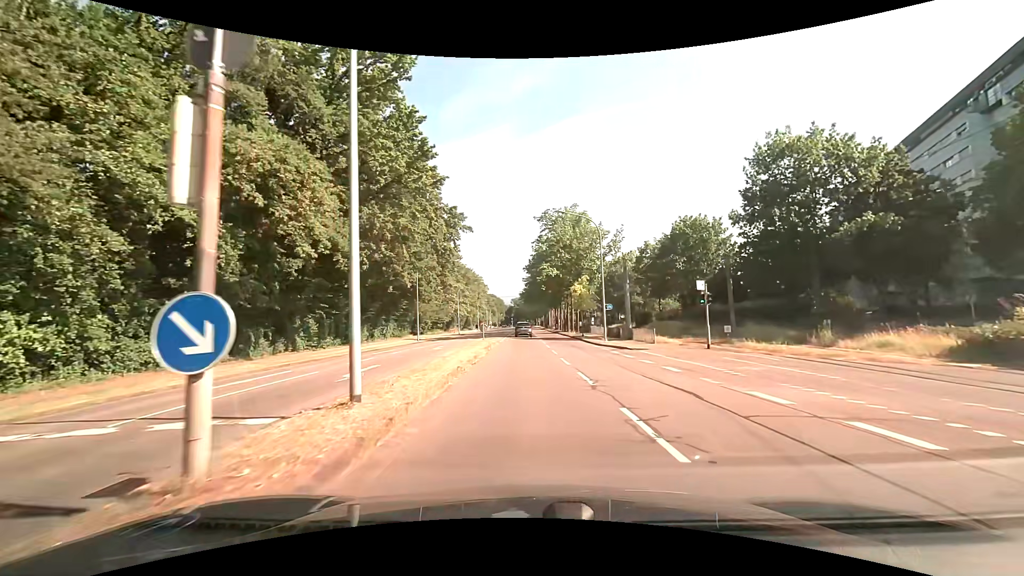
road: secondary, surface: asphalt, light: Day
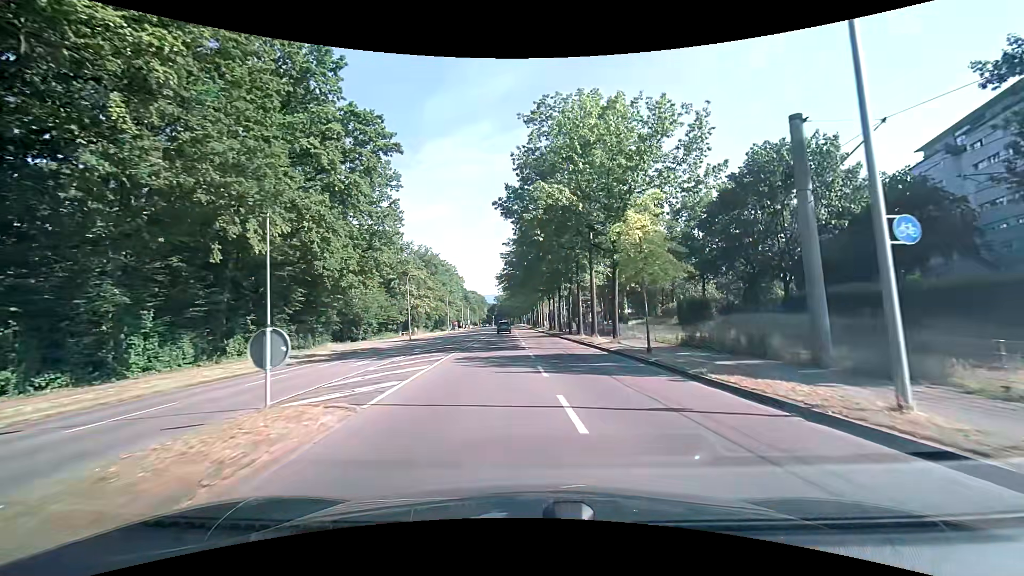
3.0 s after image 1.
(+0.2, +29.3) m; +1°
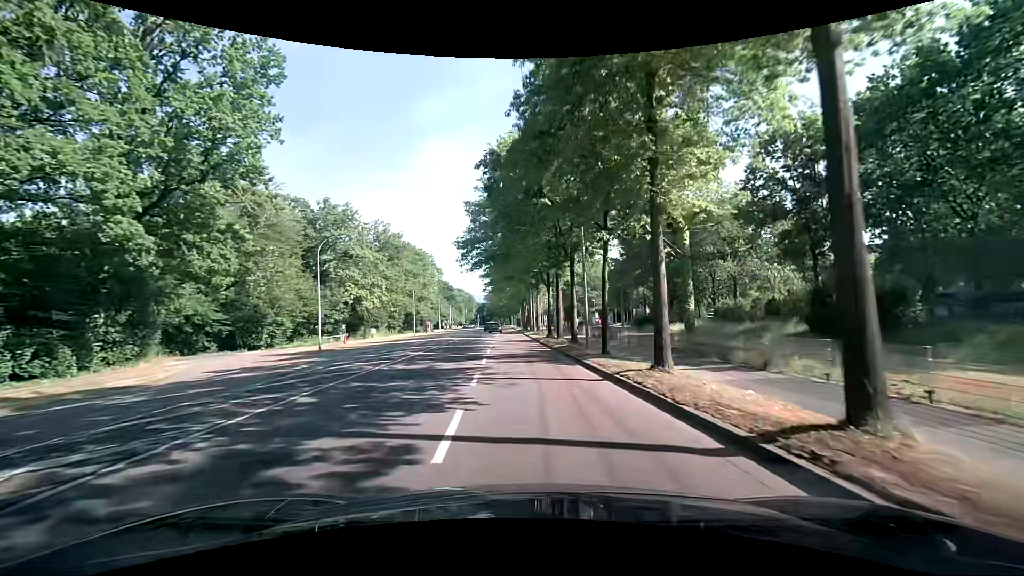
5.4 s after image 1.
(+0.6, +25.1) m; +1°
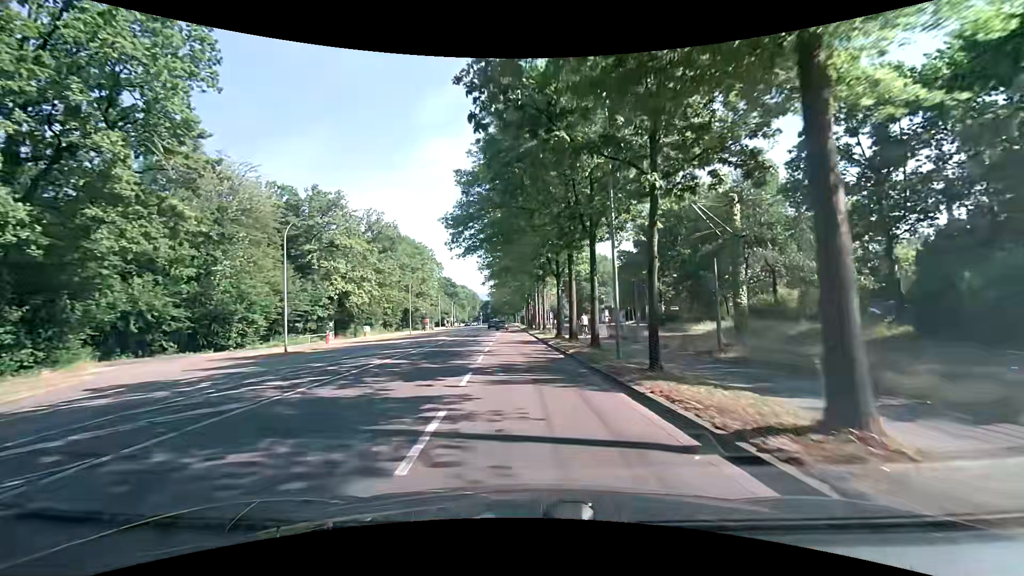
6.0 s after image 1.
(+0.1, +6.4) m; 0°
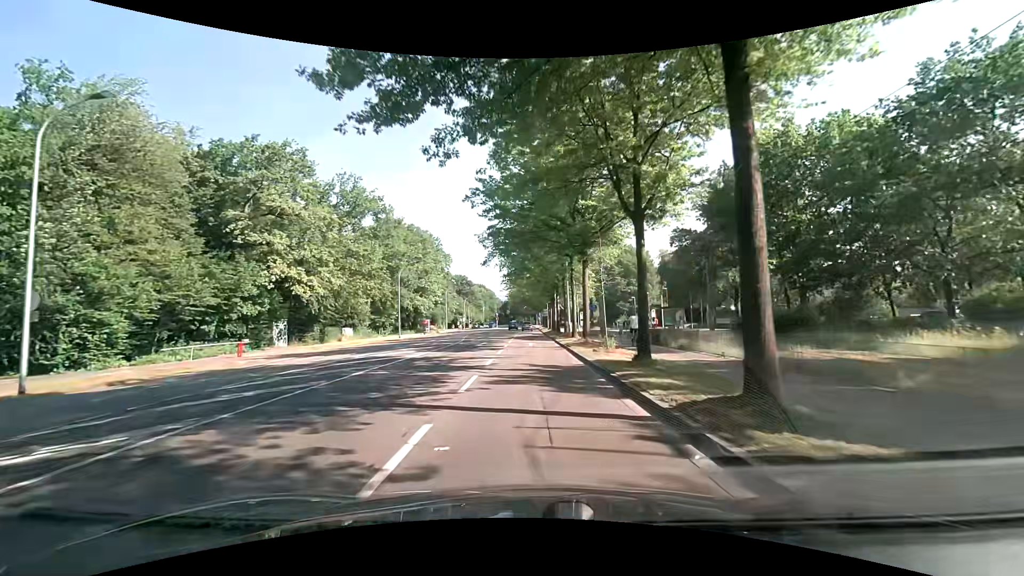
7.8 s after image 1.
(-0.4, +19.0) m; -3°
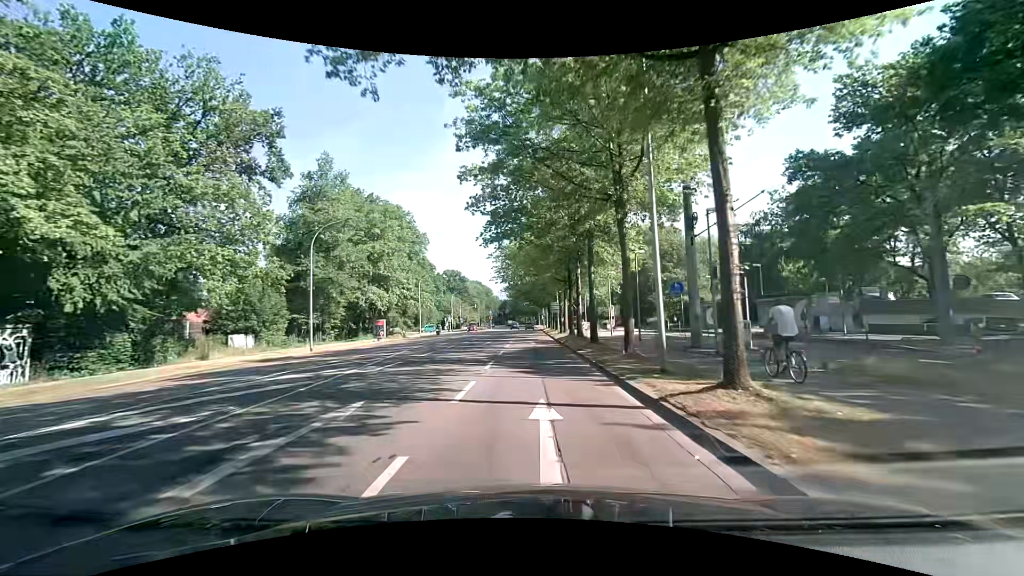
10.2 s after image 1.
(0.0, +25.7) m; 0°
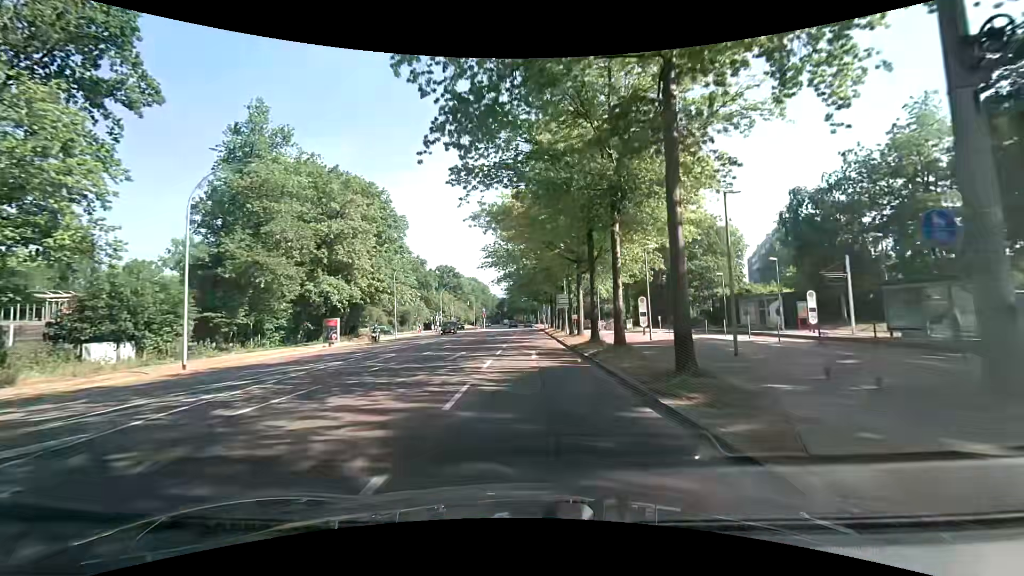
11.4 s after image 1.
(-0.1, +13.4) m; 0°
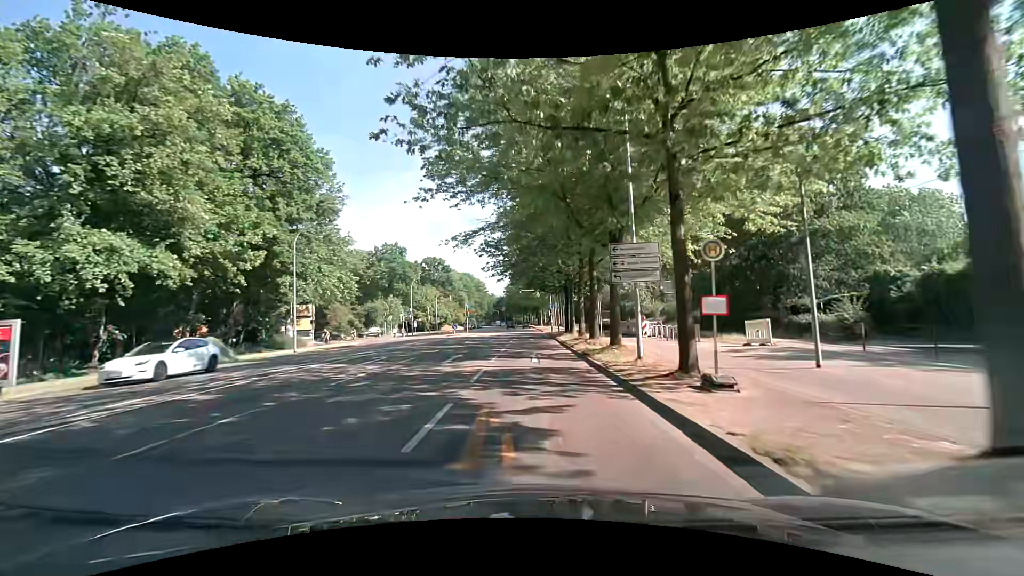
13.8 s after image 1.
(-0.1, +27.2) m; 0°
(0, +10) (0, +20) (0, +30) (0, +40) (0, +50) (0, +60) (0, +70) (-1, +80) (-1, +90) (-1, +100) m
